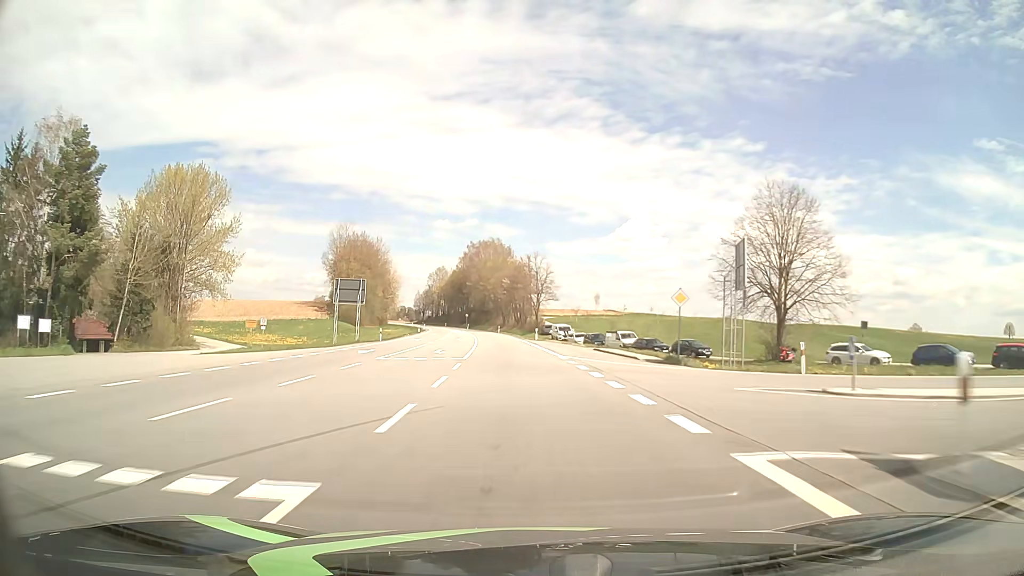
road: primary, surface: asphalt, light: Day
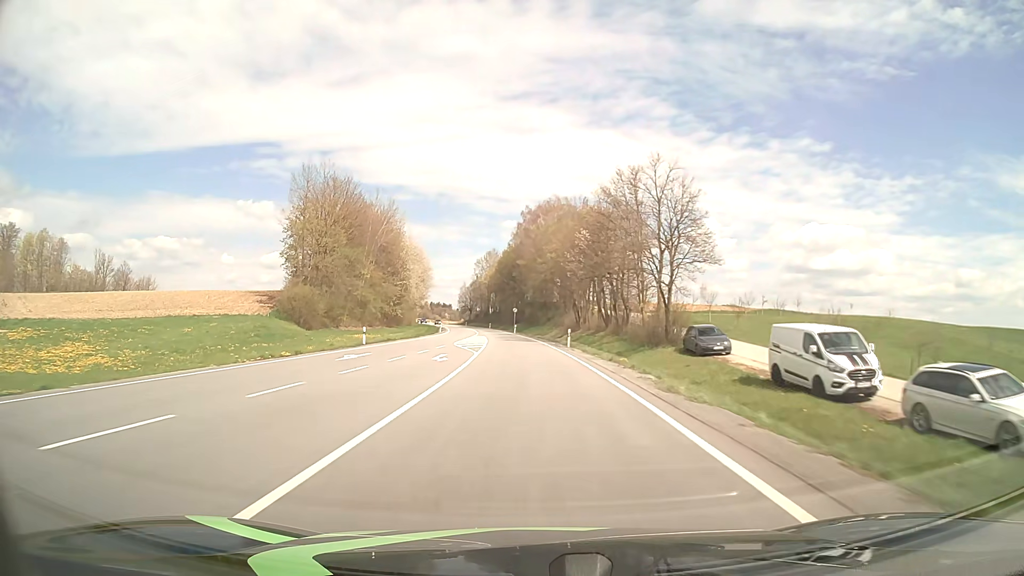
(-3.3, +63.1) m; -6°
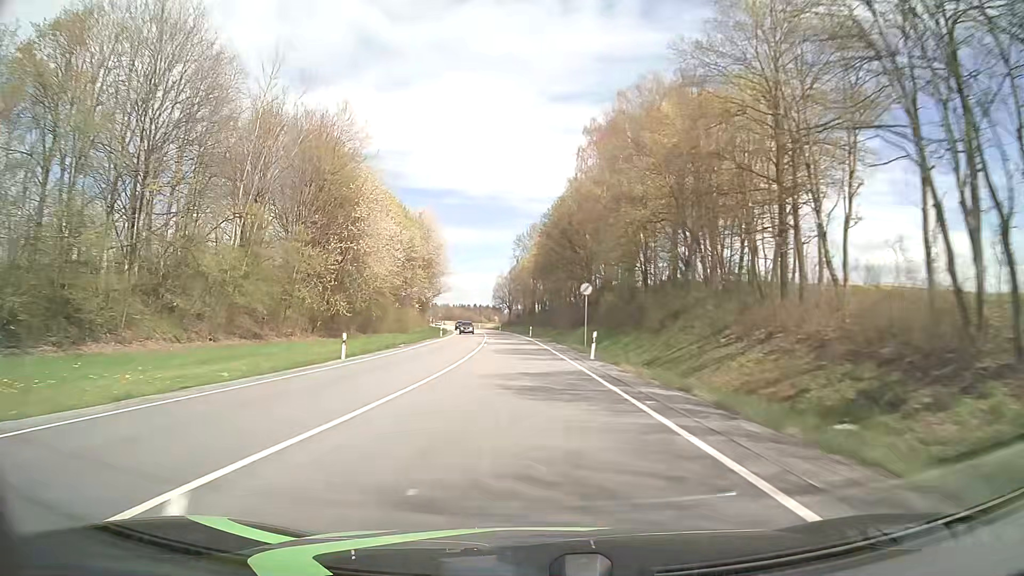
(-2.7, +63.1) m; -4°
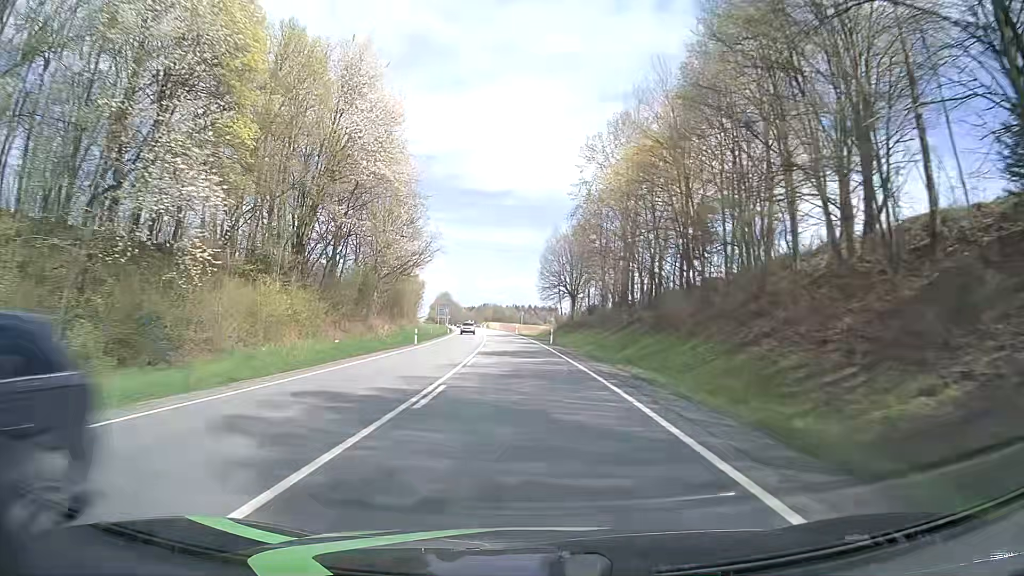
(-3.5, +78.9) m; -5°
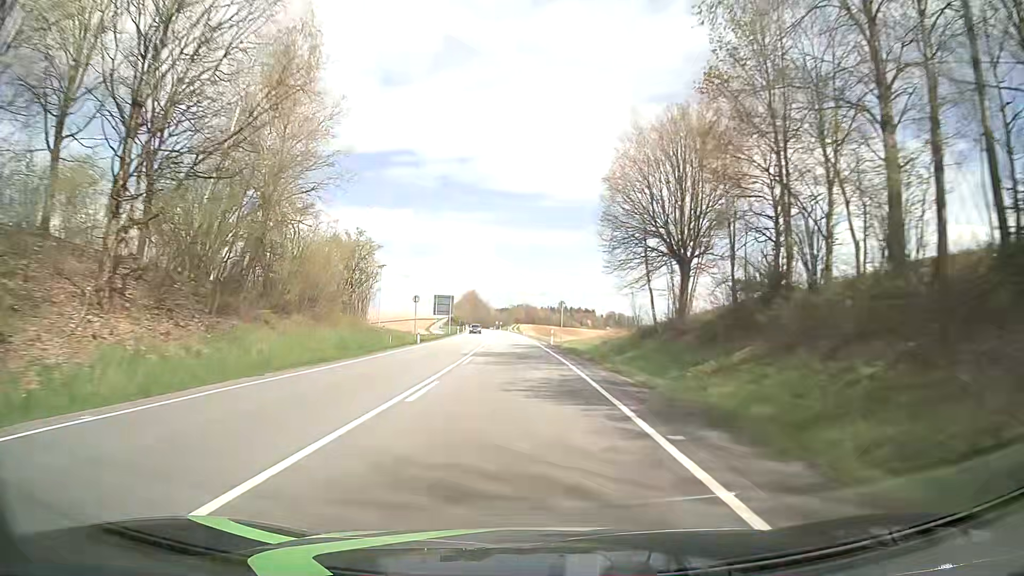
(-1.2, +47.3) m; -3°
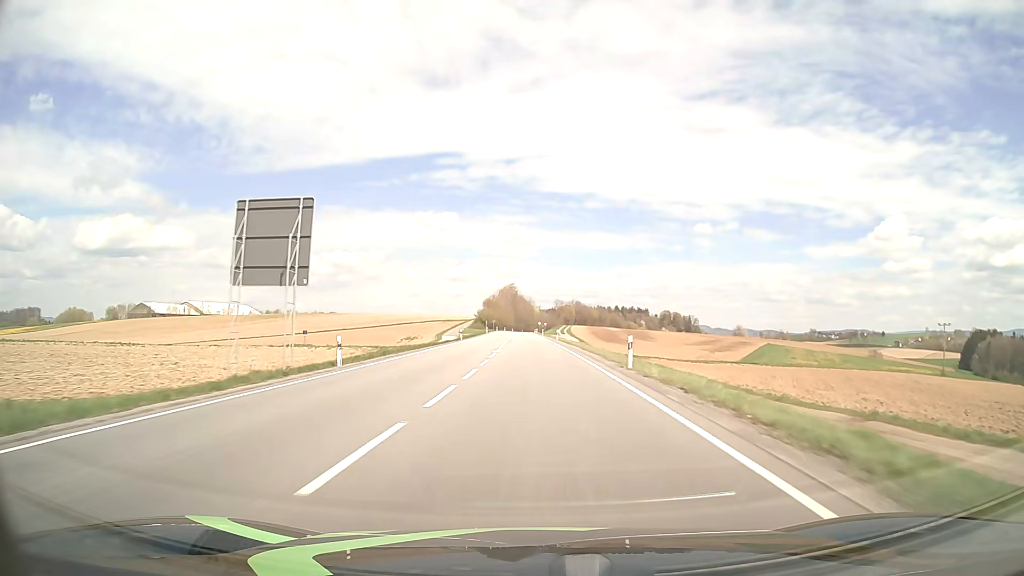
(-3.2, +78.9) m; -4°
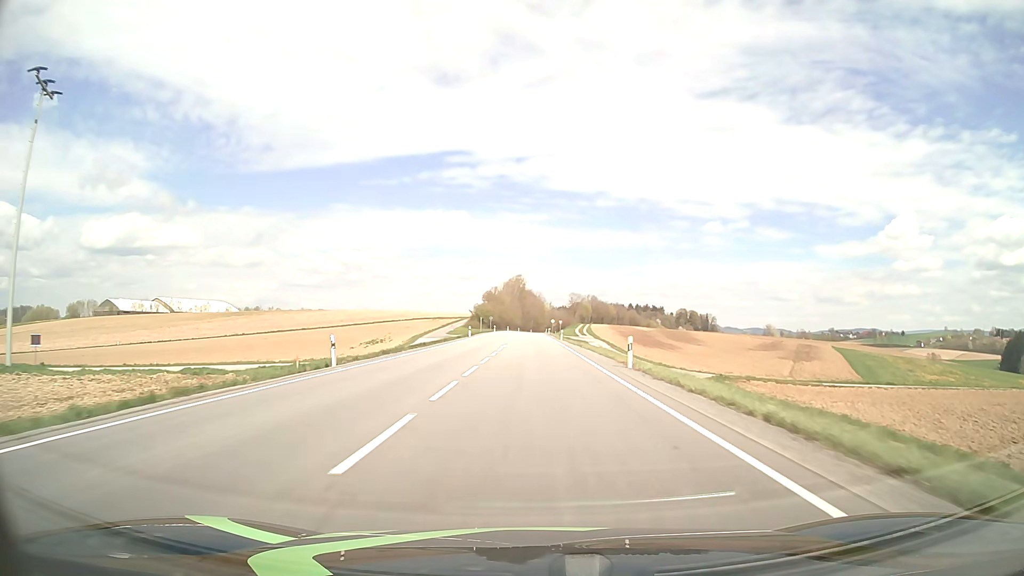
(-0.3, +47.4) m; -1°
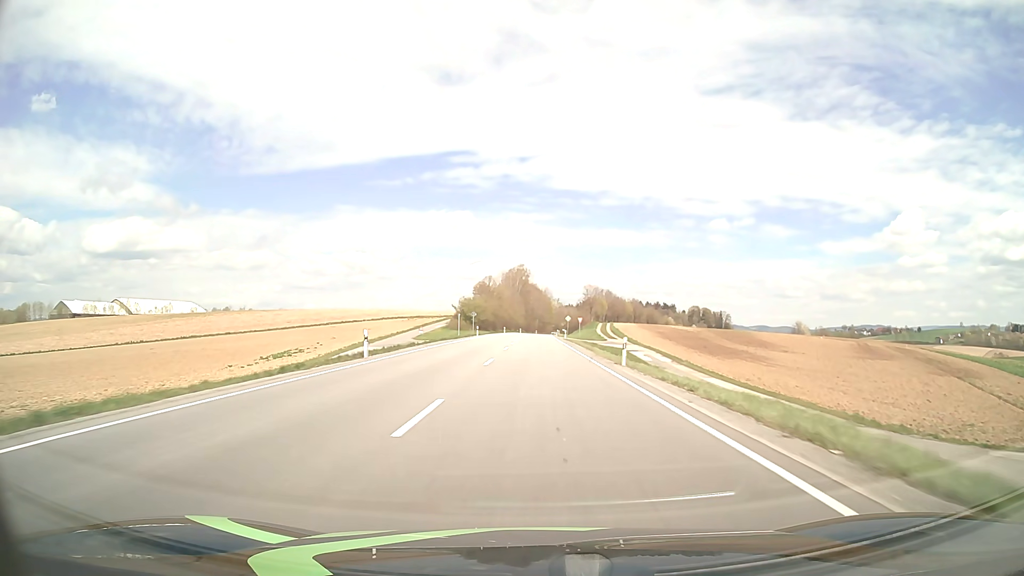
(-0.1, +47.5) m; 0°
(0, +10) (0, +20) (0, +30) (0, +40) (0, +50) (0, +60) (0, +70) (0, +80) (+1, +90) (+1, +100) m
